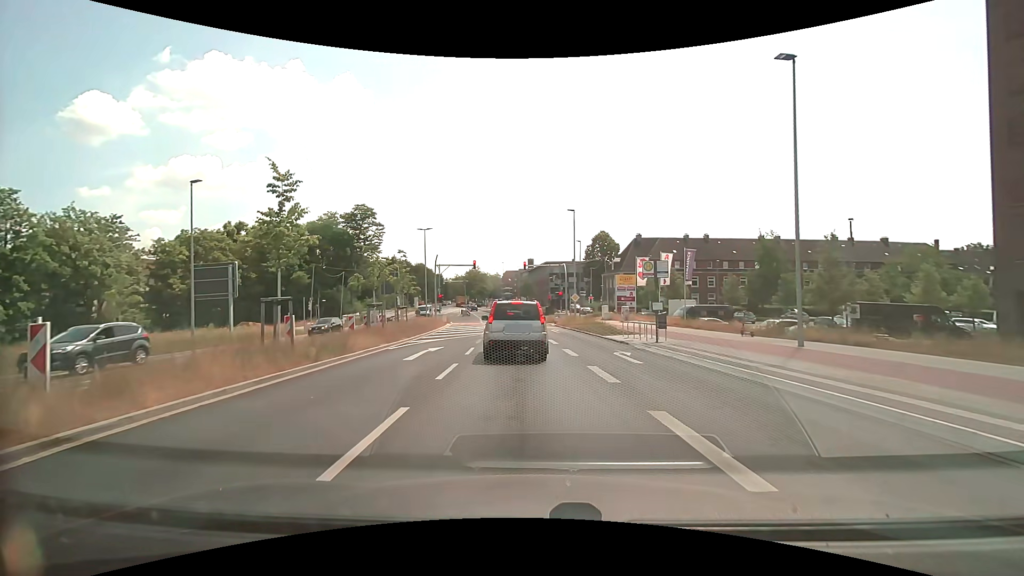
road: secondary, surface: asphalt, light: Day
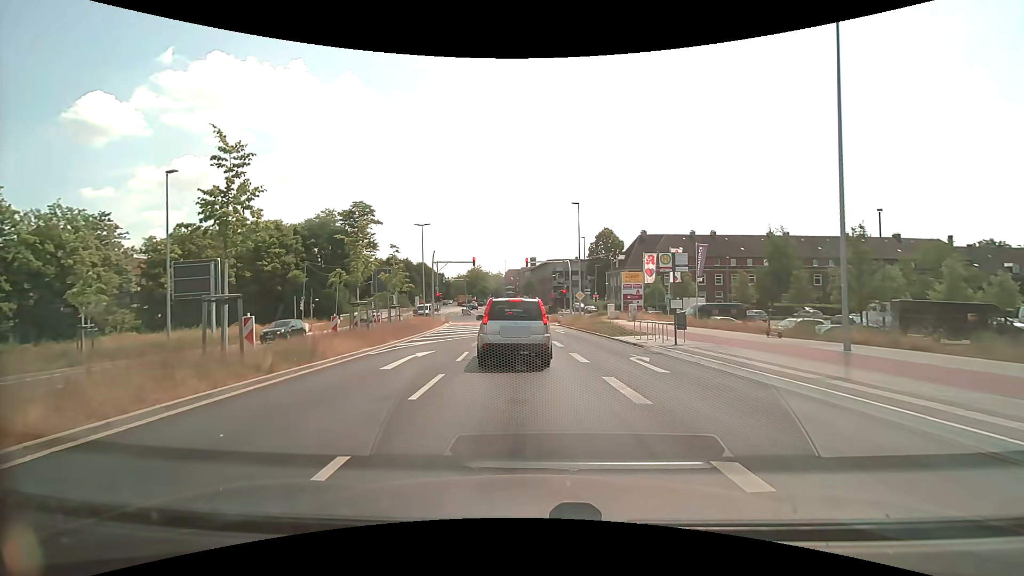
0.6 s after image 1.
(0.0, +2.3) m; 0°
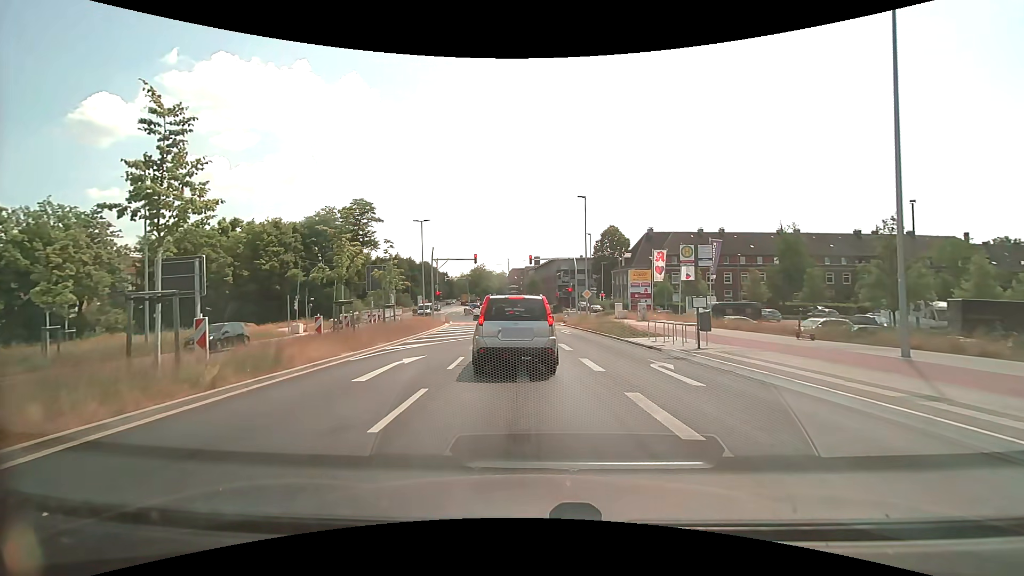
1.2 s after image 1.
(0.0, +2.0) m; -1°
(0, +10) (0, +20) (-1, +30) (-2, +40) (-3, +50) (-4, +60) (-5, +70) (-7, +80) (-8, +90) (-10, +99) m
